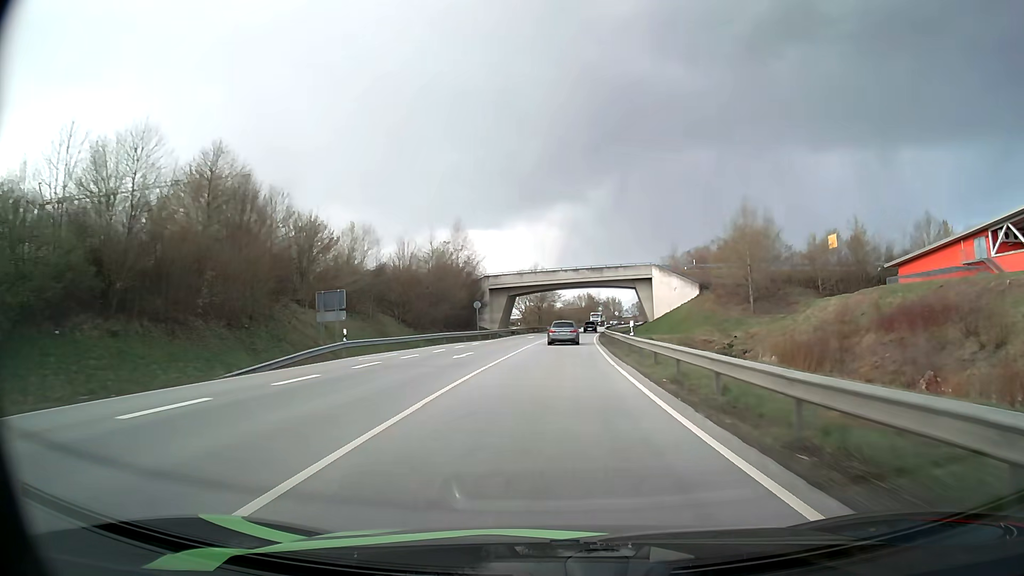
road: primary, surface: asphalt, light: Day
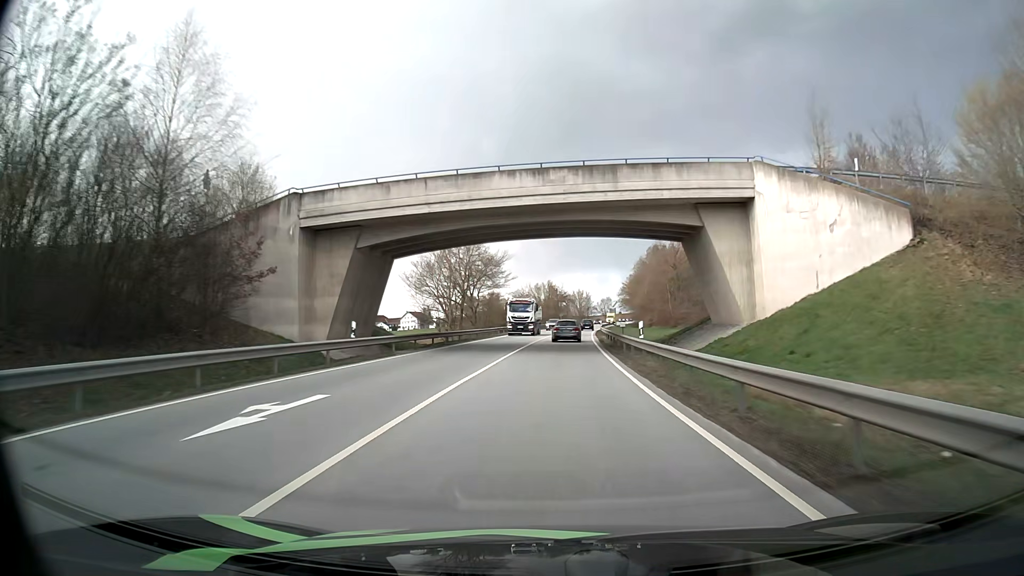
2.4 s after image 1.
(+1.8, +54.2) m; +4°
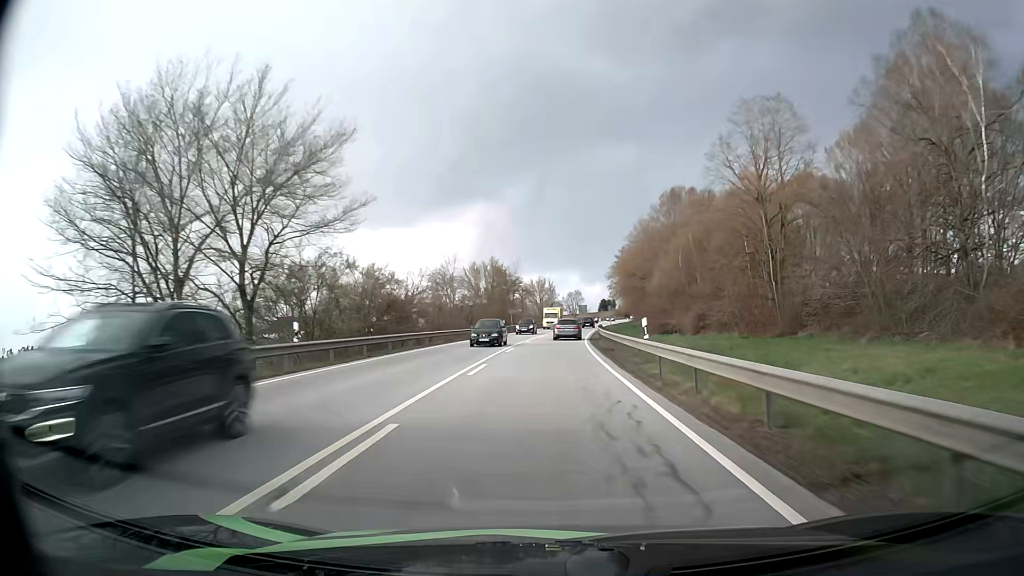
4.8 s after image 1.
(+1.8, +54.4) m; +4°
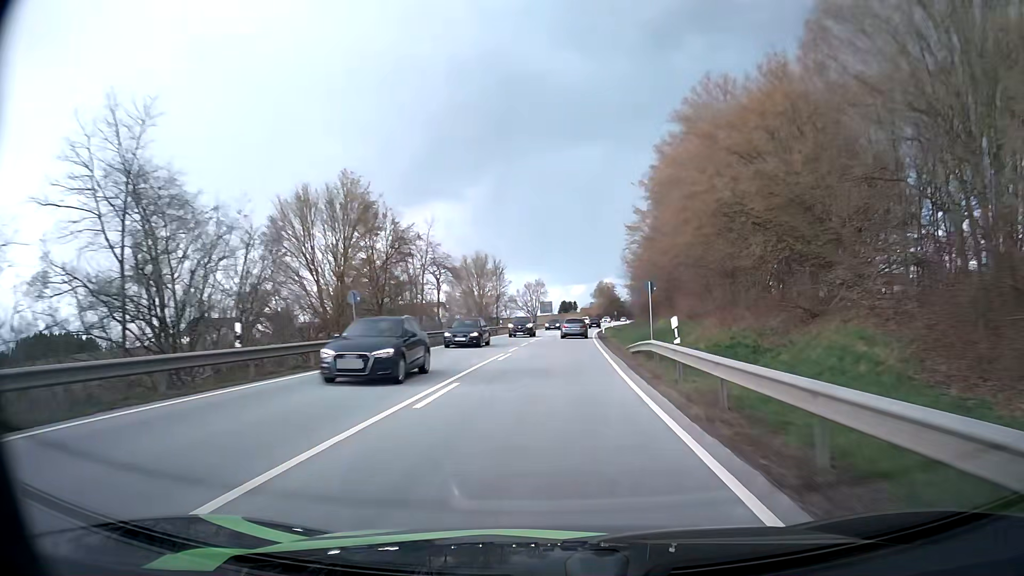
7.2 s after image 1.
(+1.6, +54.5) m; +3°
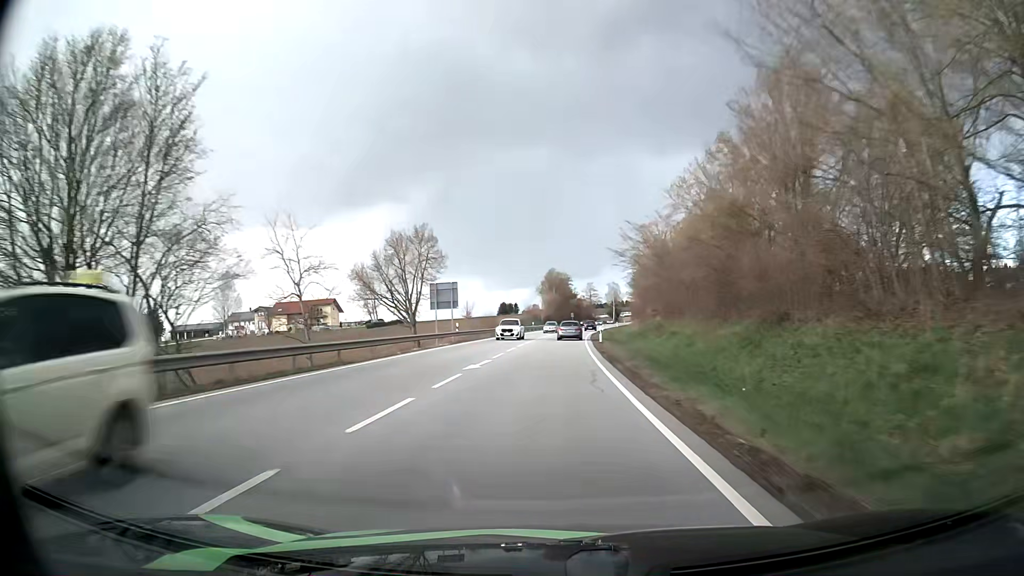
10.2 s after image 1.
(+3.4, +68.4) m; +5°
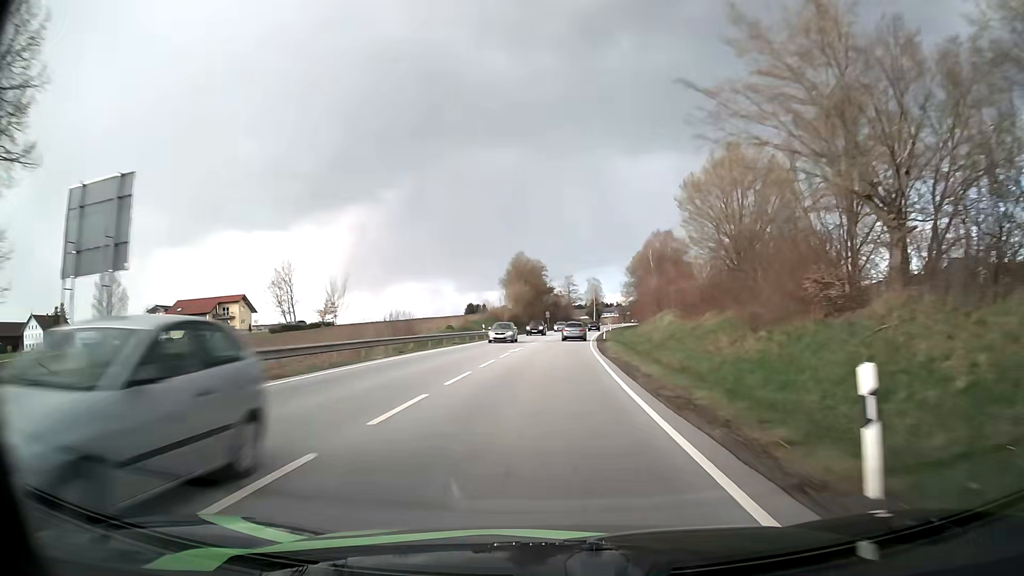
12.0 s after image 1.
(+0.8, +41.4) m; +2°
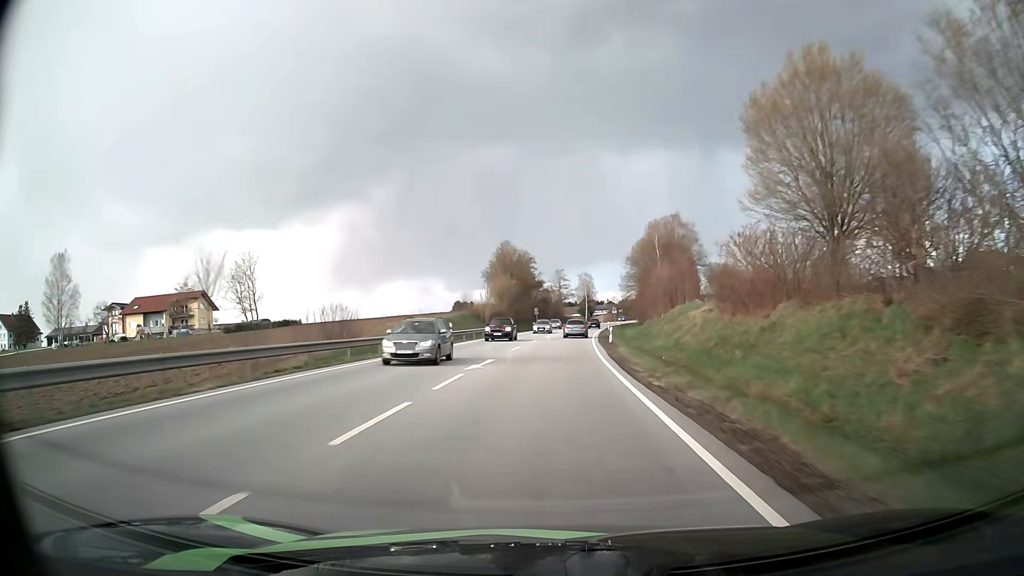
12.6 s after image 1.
(+0.1, +13.8) m; +1°
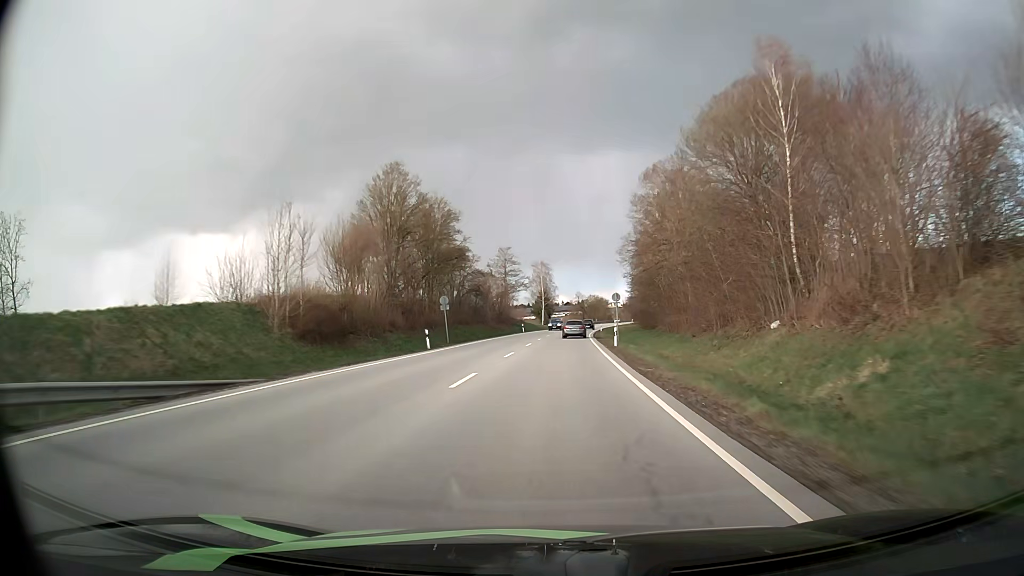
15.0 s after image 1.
(+1.9, +55.6) m; +4°
(0, +10) (0, +20) (+1, +30) (+1, +40) (+1, +50) (+2, +60) (+3, +70) (+3, +80) (+4, +90) (+5, +100) m
